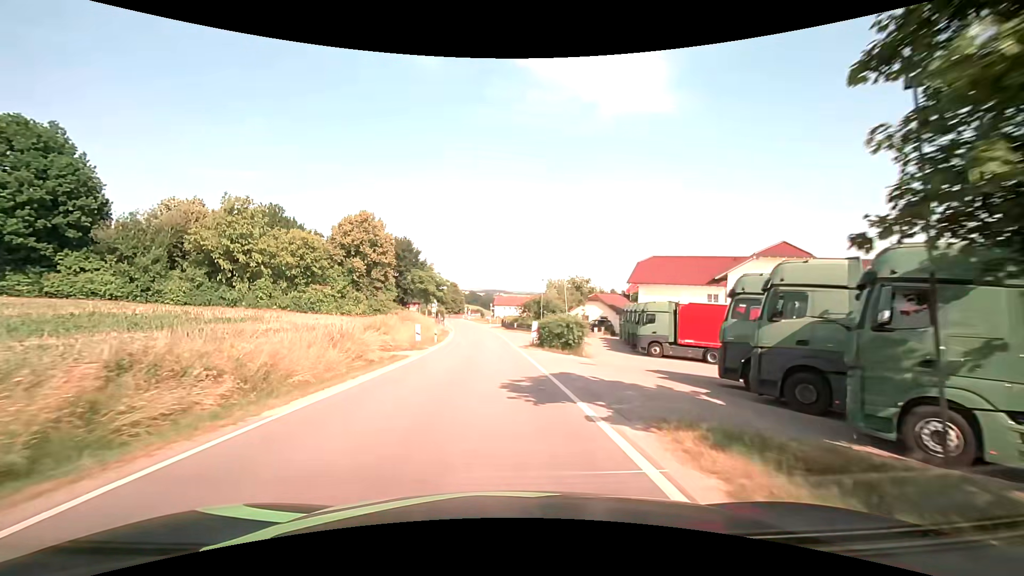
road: tertiary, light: Day
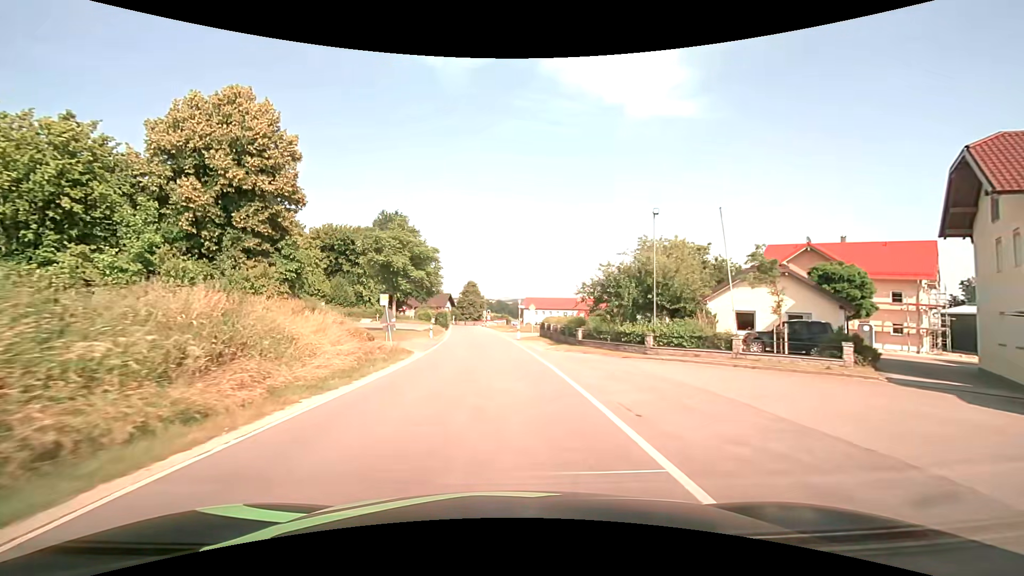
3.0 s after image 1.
(-1.3, +37.5) m; -3°
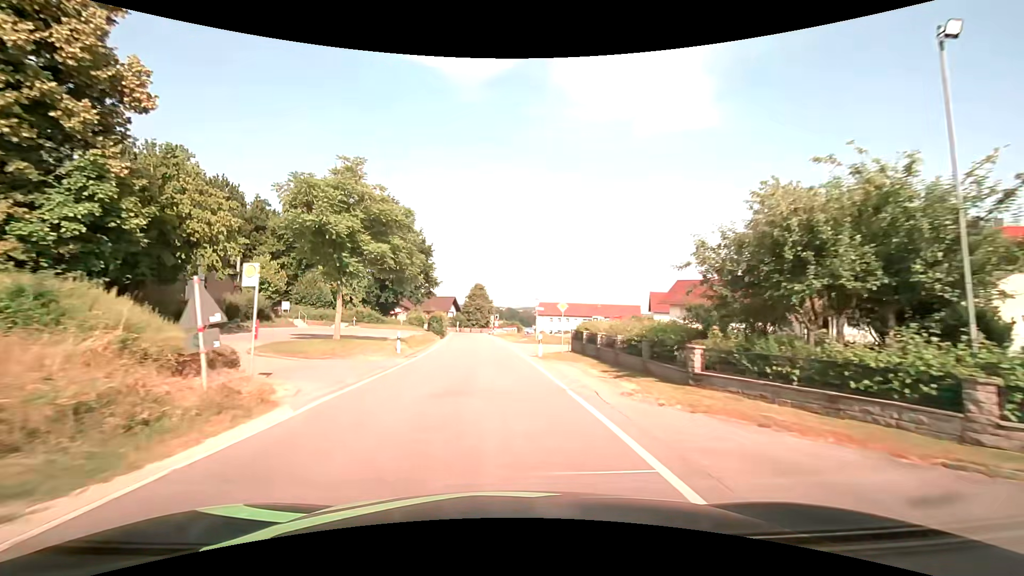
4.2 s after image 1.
(-0.2, +15.0) m; -1°
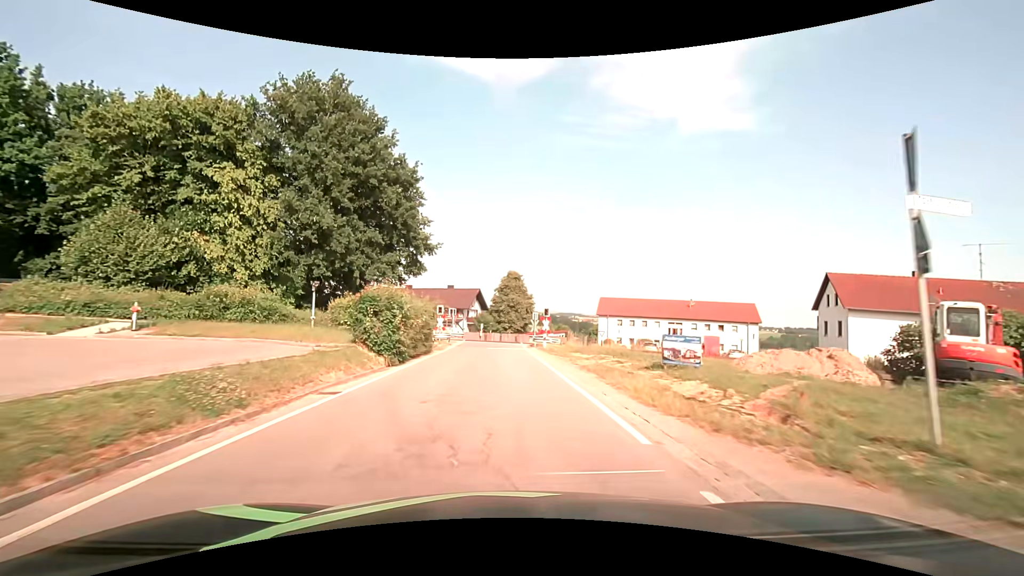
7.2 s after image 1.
(-1.5, +36.7) m; -4°
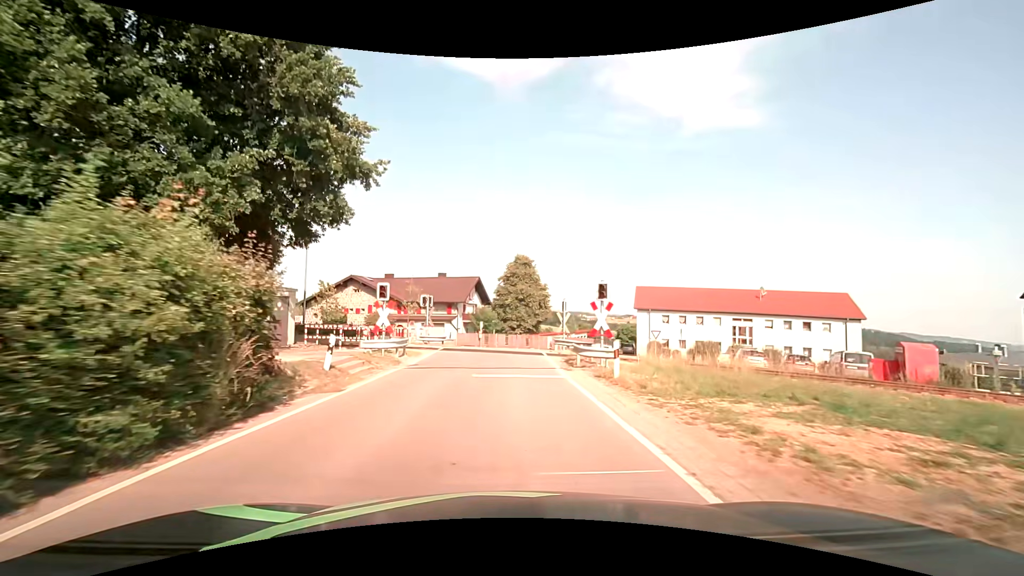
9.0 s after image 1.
(0.0, +19.3) m; 0°
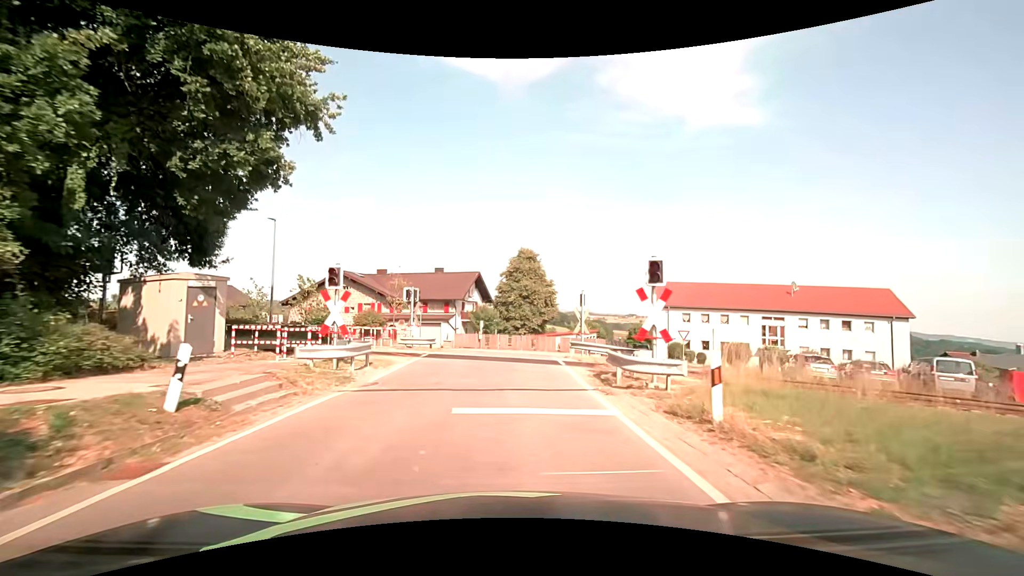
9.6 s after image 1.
(-0.1, +5.7) m; -1°
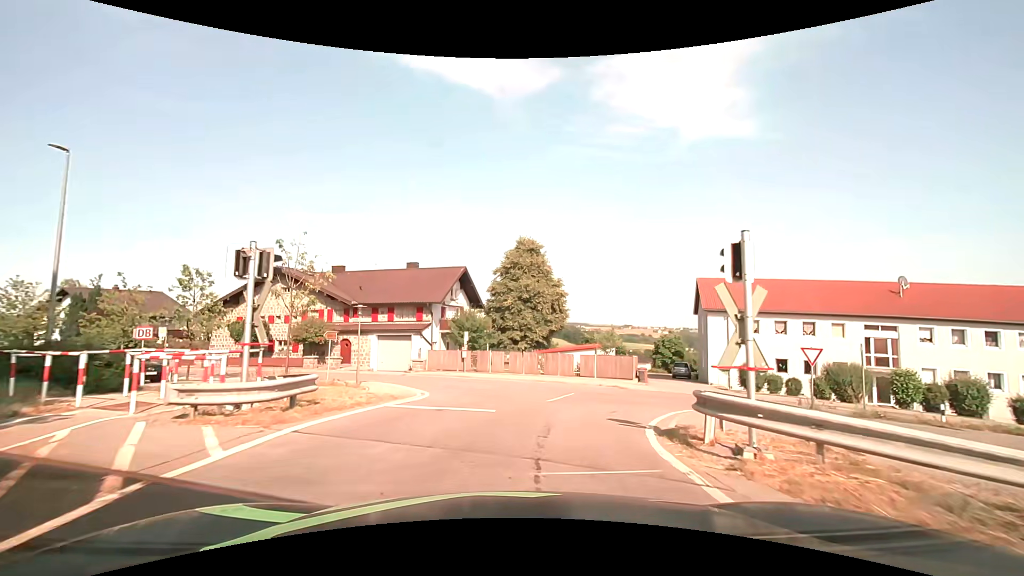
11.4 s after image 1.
(-0.1, +15.0) m; 0°
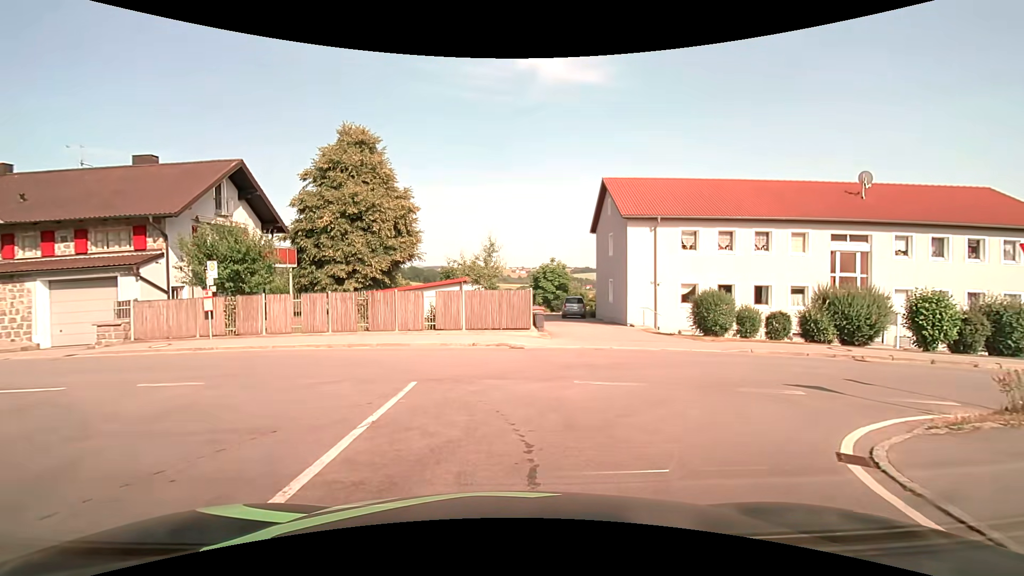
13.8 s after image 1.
(+2.0, +14.7) m; +17°
(0, +10) (-8, +16) (-17, +17) (-27, +18) (-37, +19) (-47, +19) (-57, +20) (-67, +21) (-77, +21) (-87, +22) m
